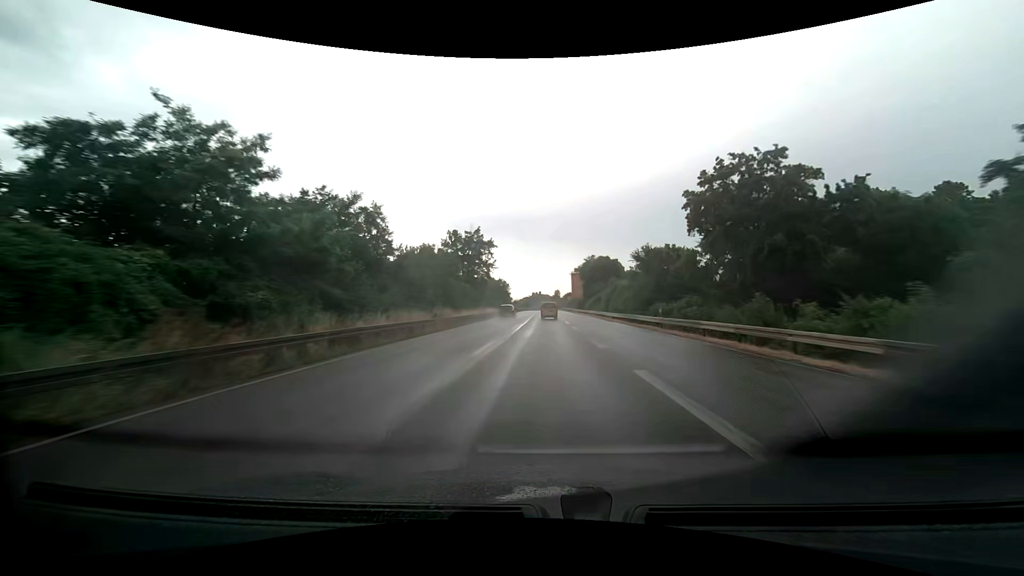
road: trunk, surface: asphalt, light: Day
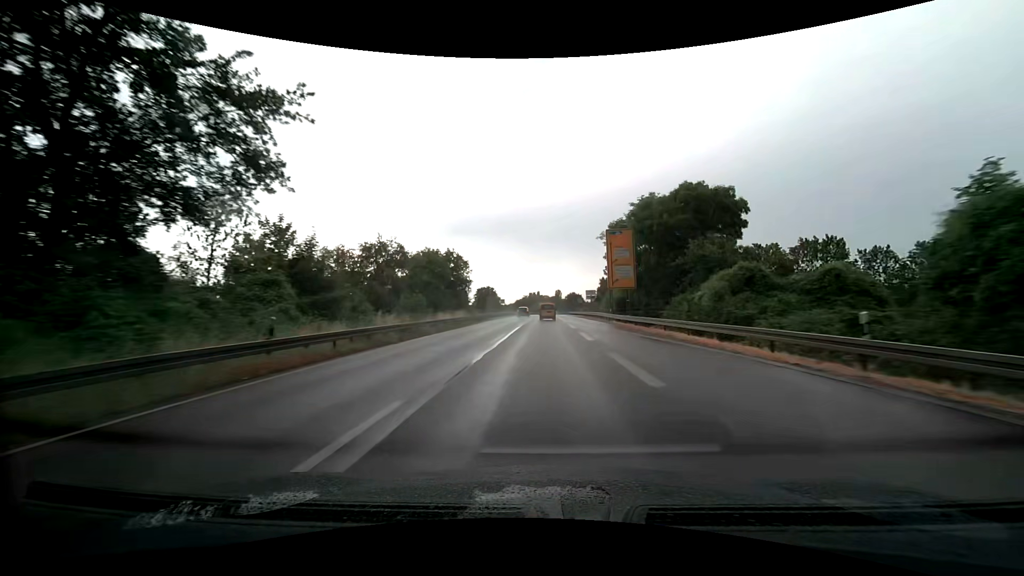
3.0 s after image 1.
(-0.2, +68.2) m; 0°
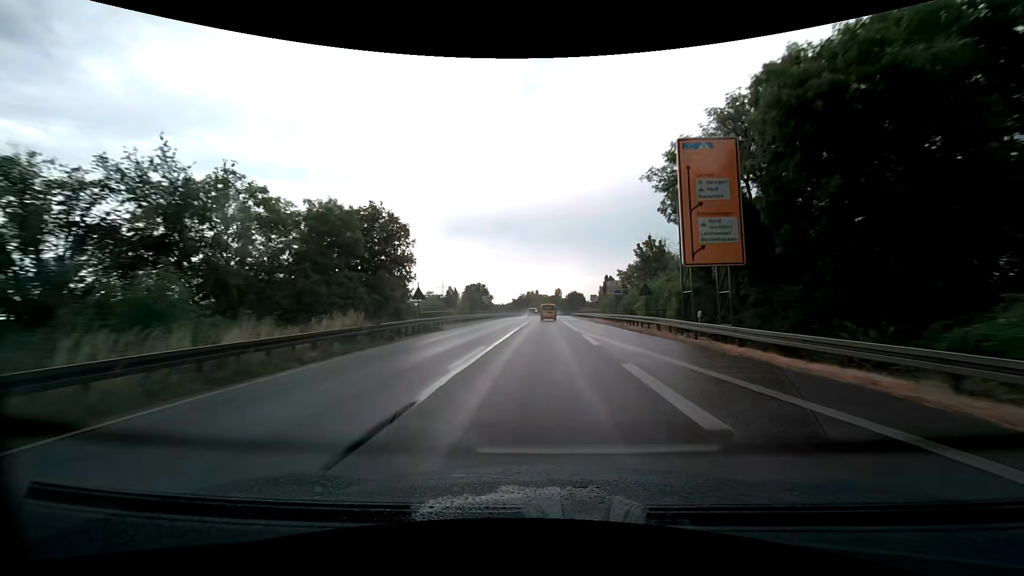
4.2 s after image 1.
(0.0, +26.8) m; 0°
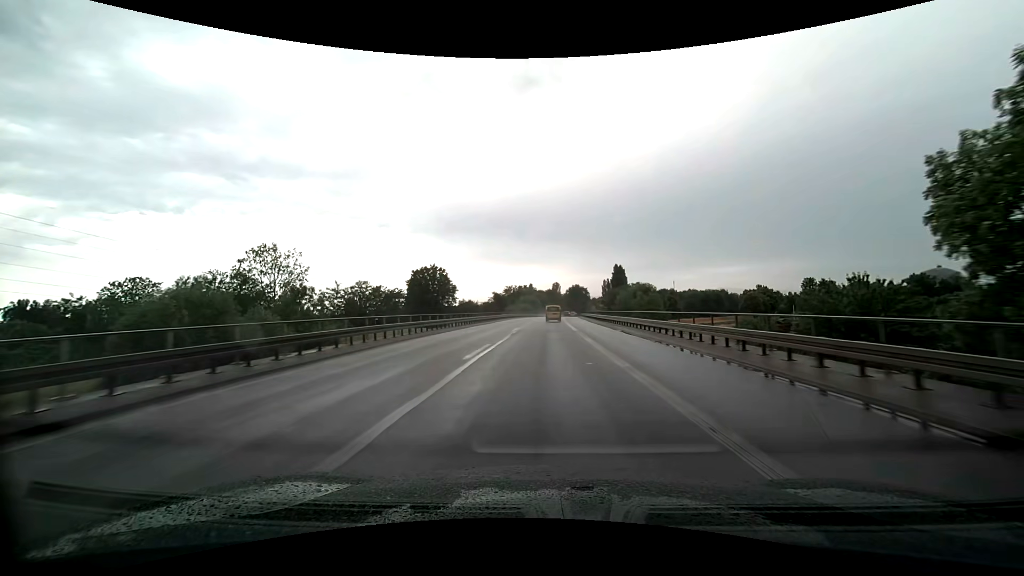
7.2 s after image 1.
(+0.3, +66.3) m; +1°
(0, +10) (0, +20) (0, +30) (0, +40) (0, +50) (+1, +60) (+1, +70) (+1, +80) (+2, +90) (+2, +100) m
